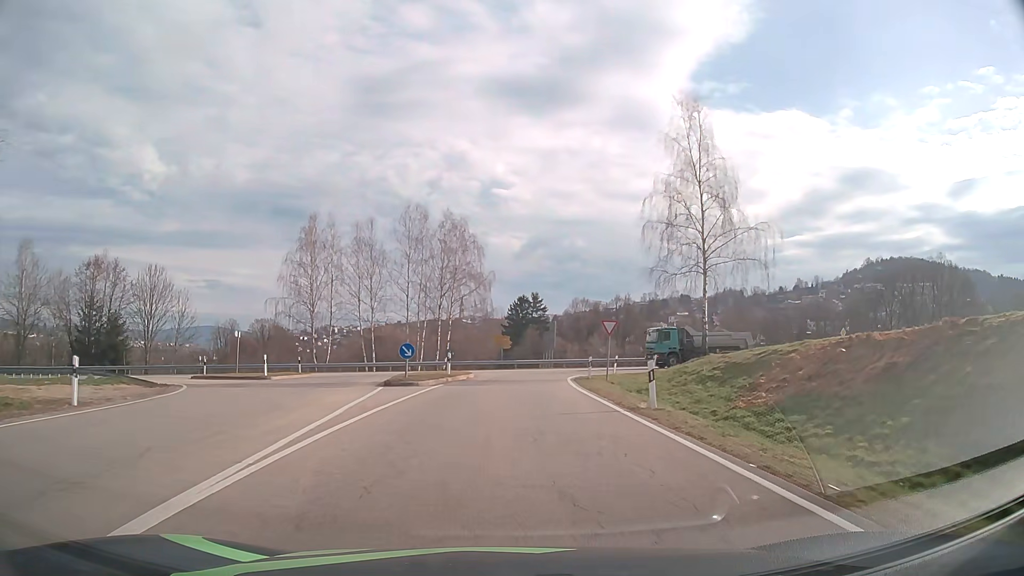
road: secondary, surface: asphalt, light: Day
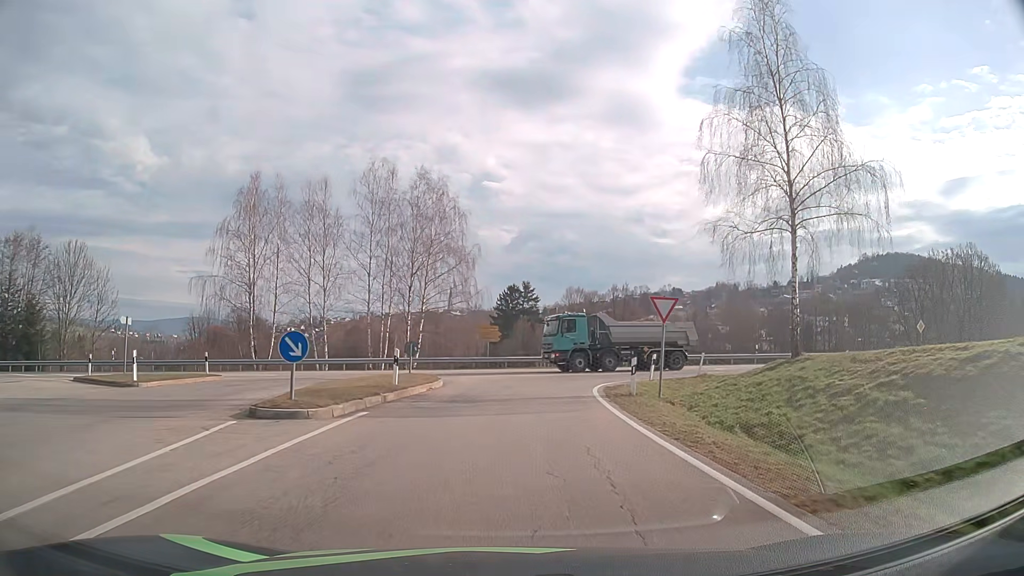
(+0.1, +12.2) m; +1°
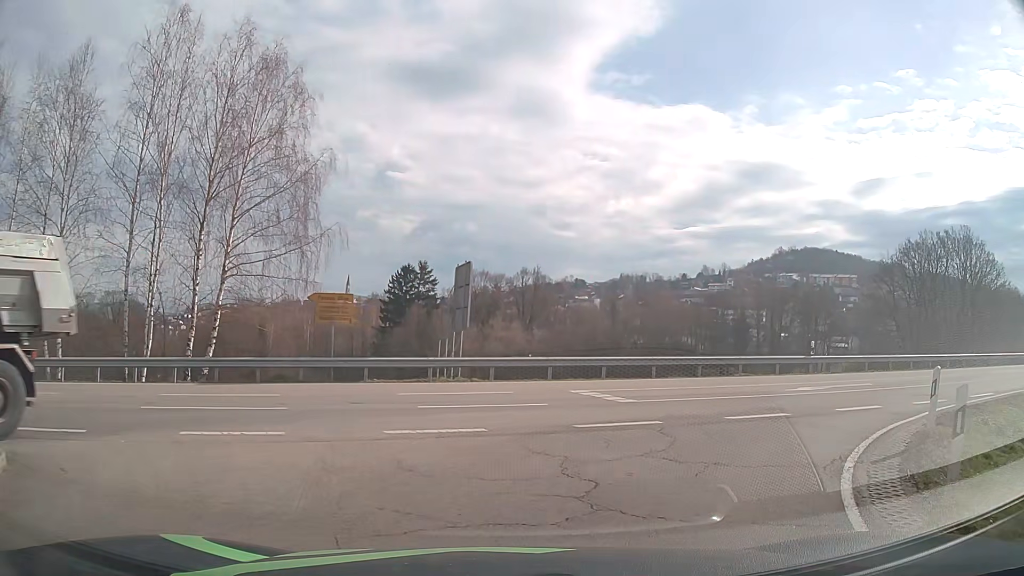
(+0.9, +21.3) m; +10°
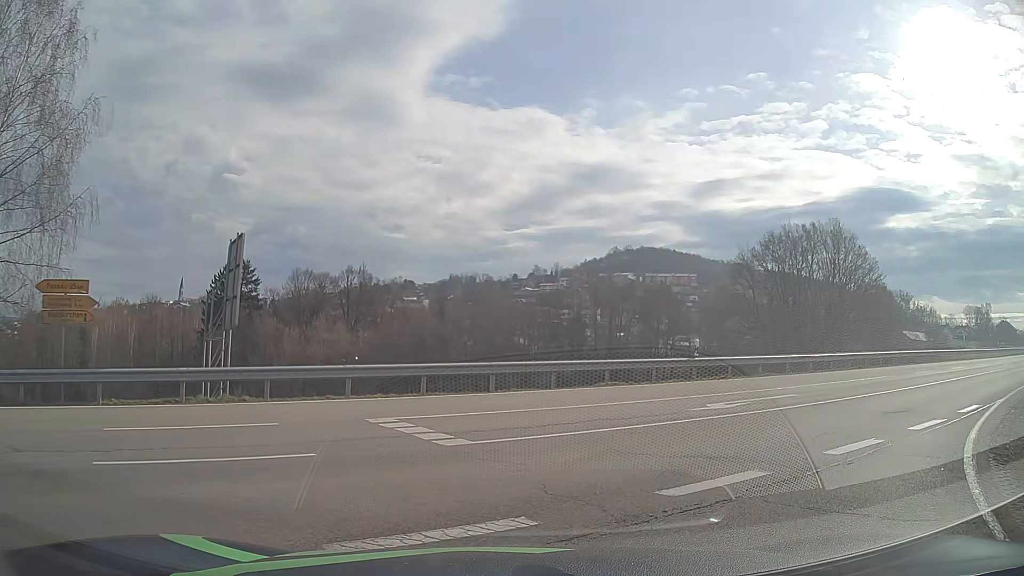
(+0.6, +6.1) m; +13°
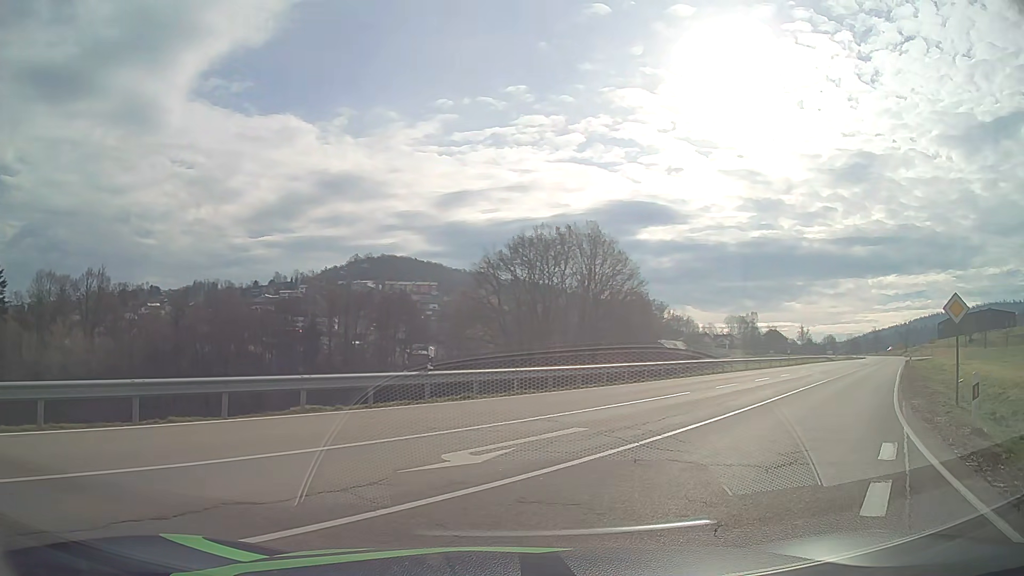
(+1.1, +6.0) m; +21°
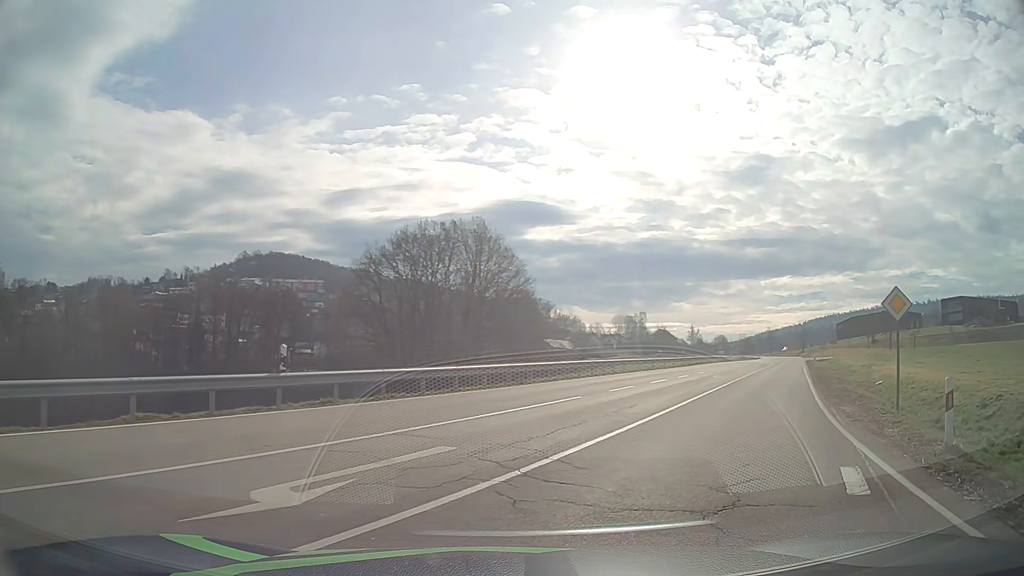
(+0.2, +2.5) m; +9°
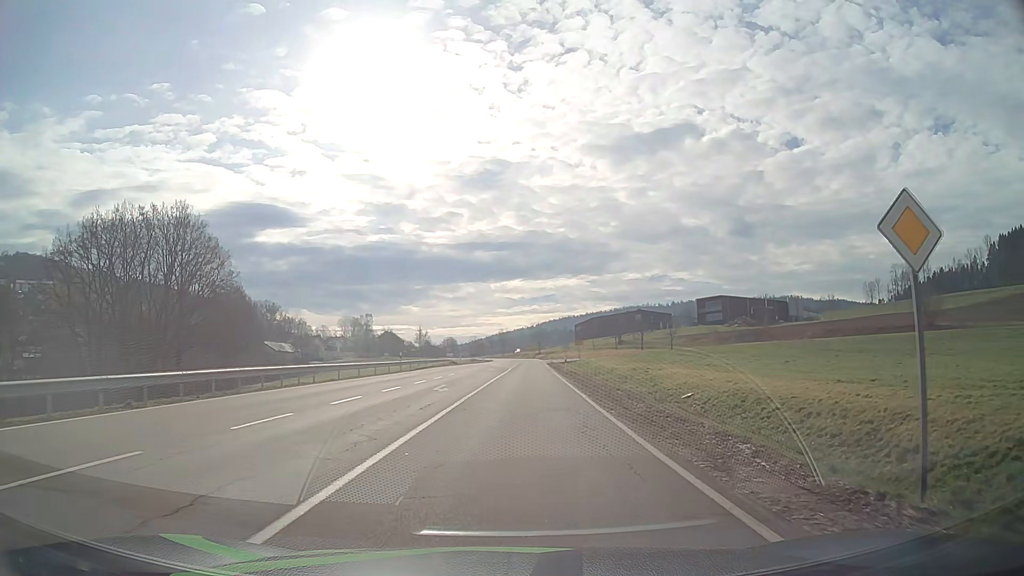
(+3.1, +10.4) m; +25°
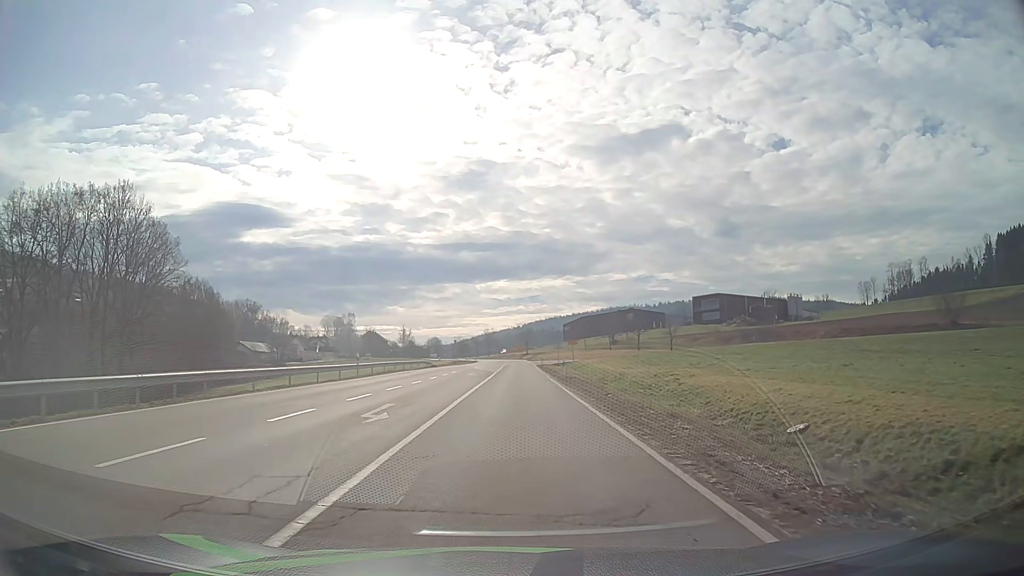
(+0.1, +10.4) m; +1°
(0, +10) (0, +20) (0, +30) (0, +40) (0, +50) (+1, +60) (+1, +70) (+1, +80) (+1, +90) (+1, +100) m
